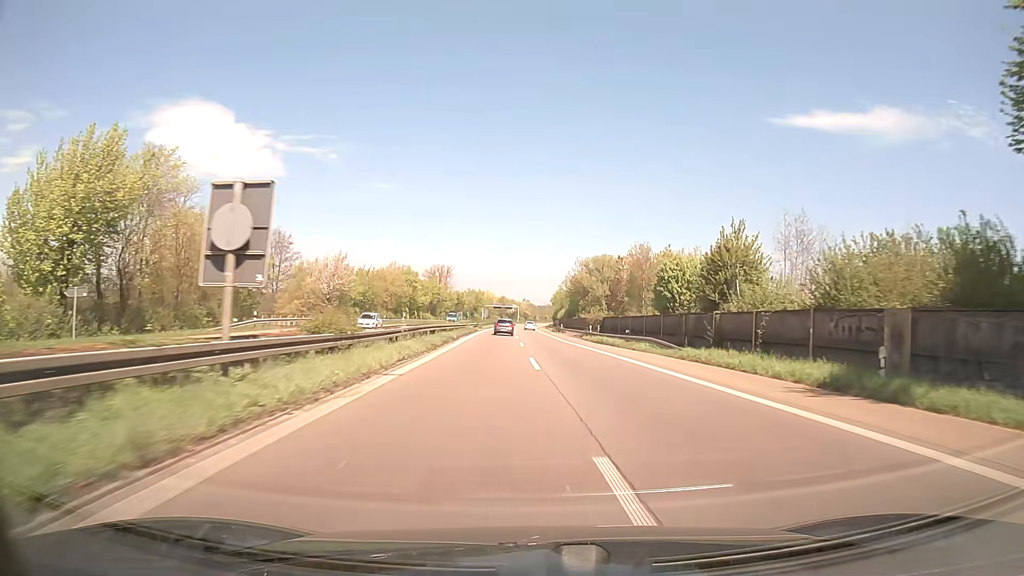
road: trunk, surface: asphalt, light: Day
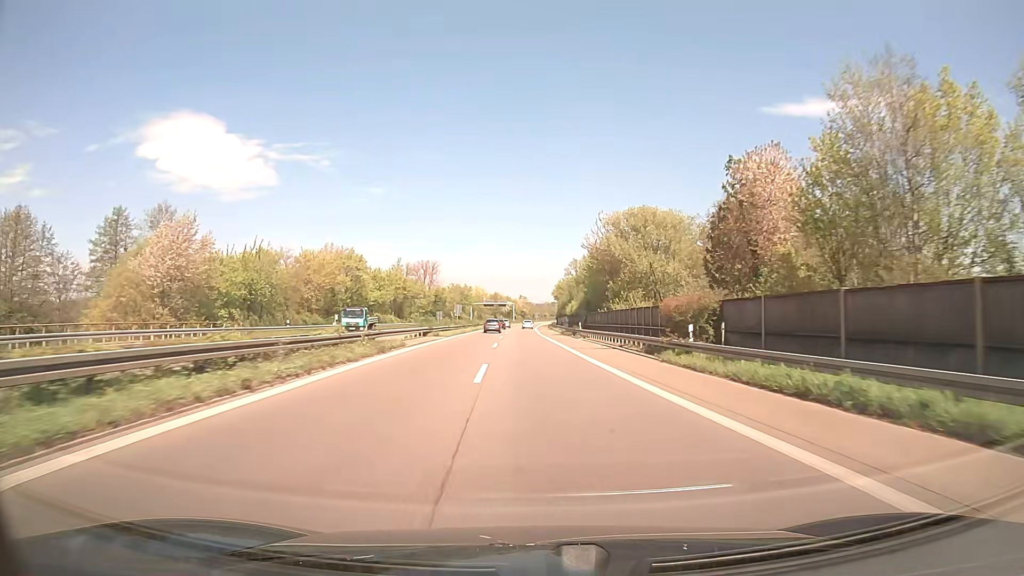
(+0.2, +40.3) m; 0°
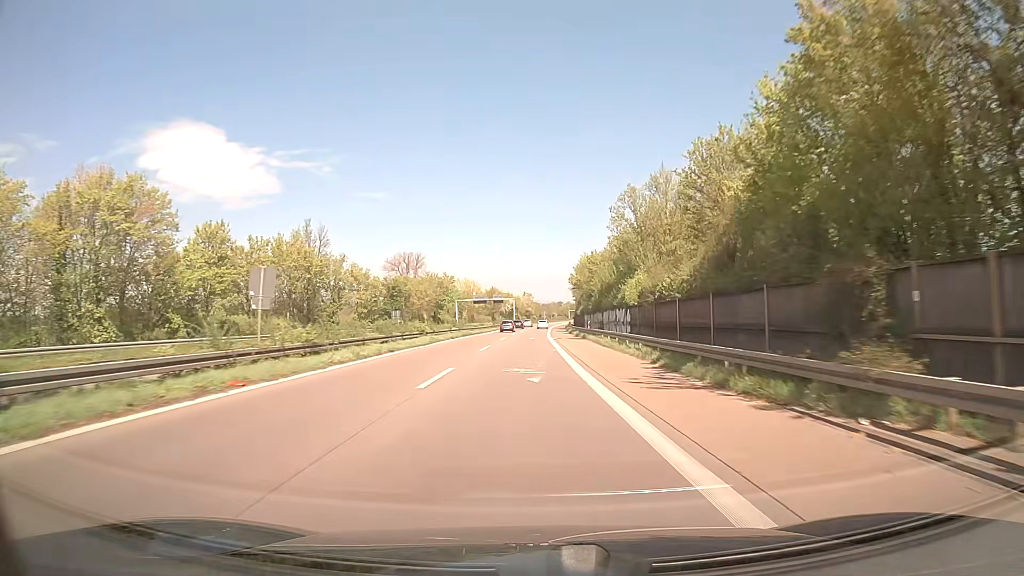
(-0.2, +55.5) m; 0°
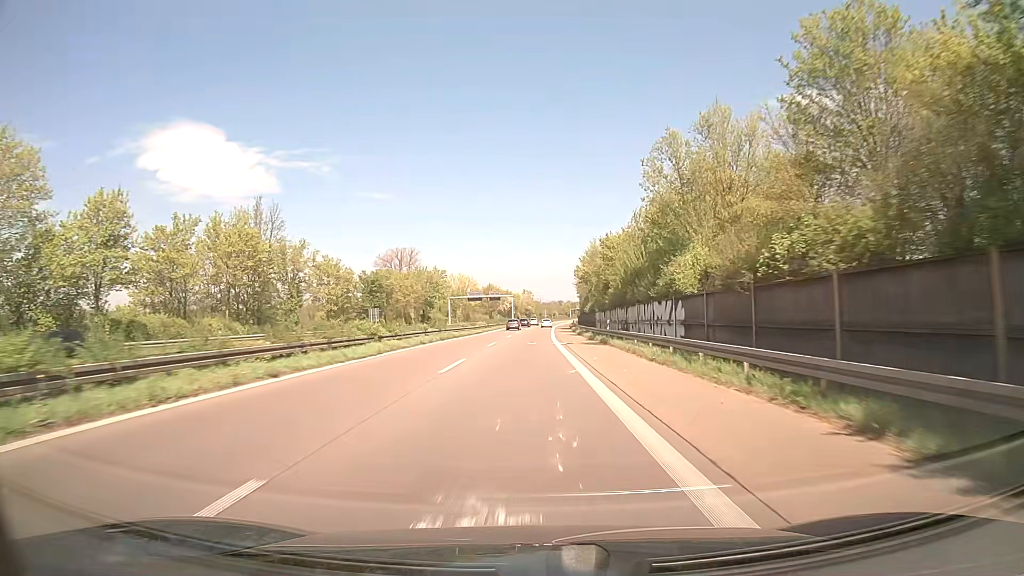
(0.0, +14.2) m; 0°
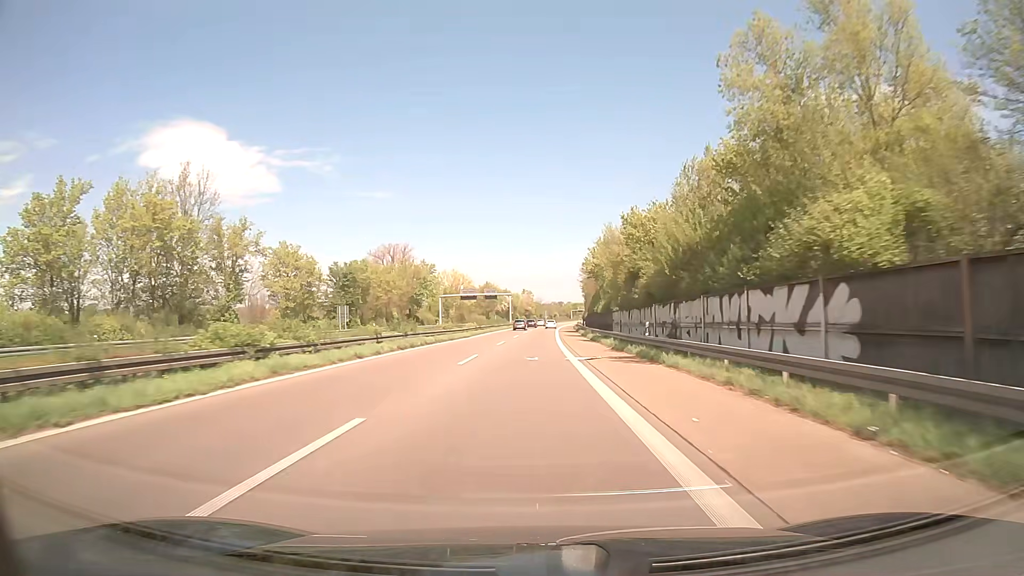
(0.0, +14.3) m; 0°
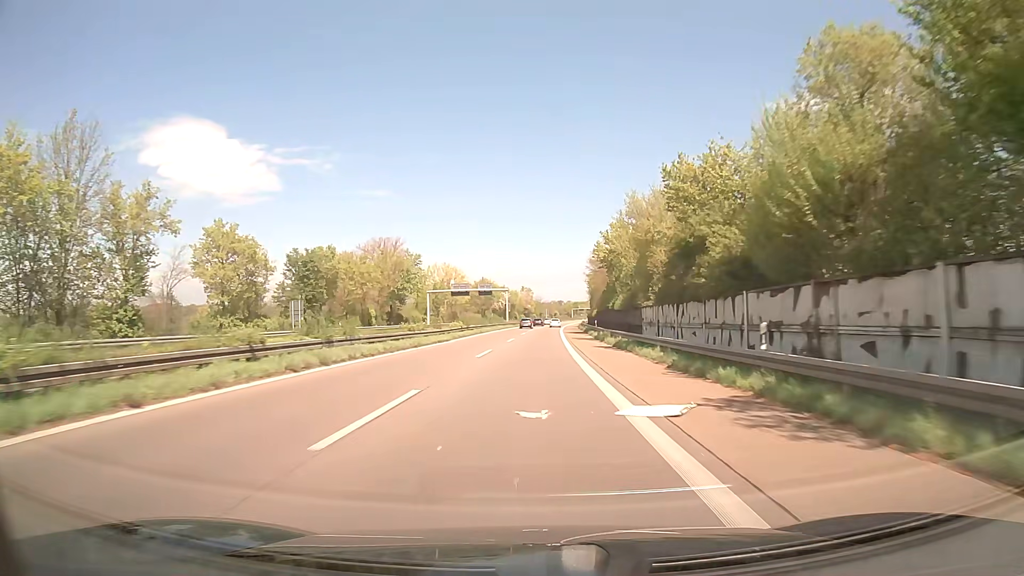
(0.0, +14.4) m; 0°
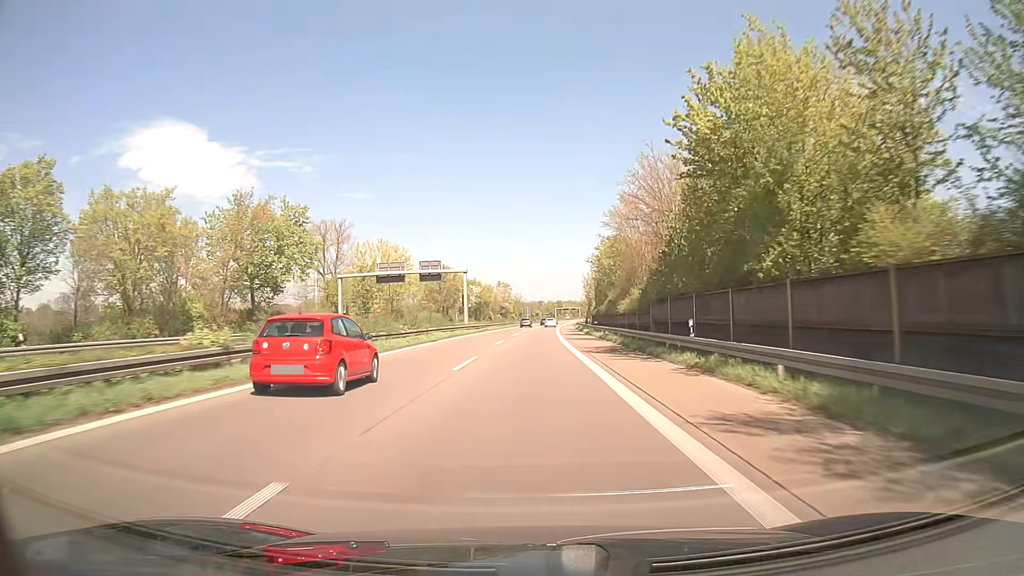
(+0.6, +43.7) m; +2°
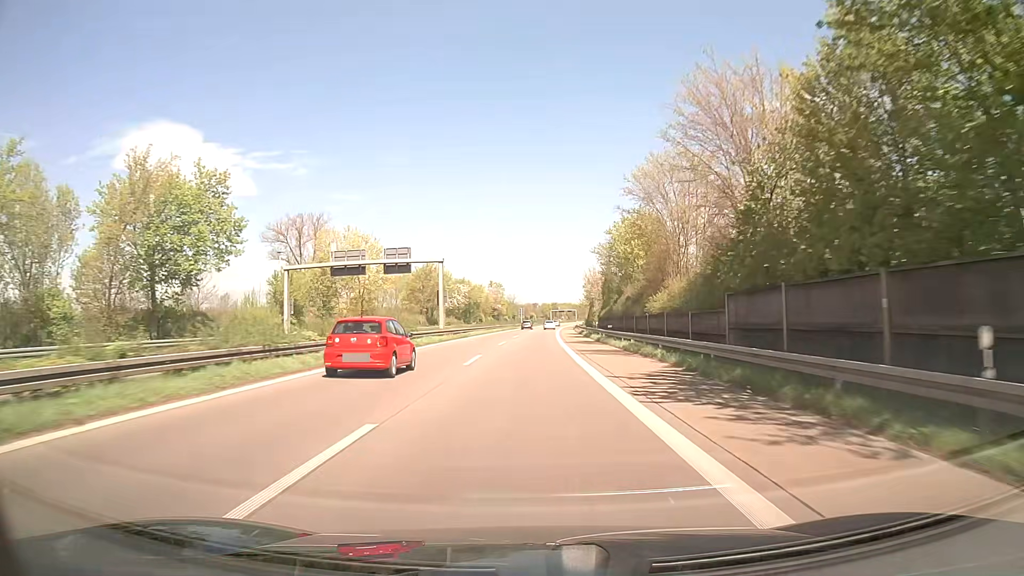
(+0.1, +14.8) m; 0°
(0, +10) (0, +20) (0, +30) (0, +40) (+1, +50) (+1, +60) (+1, +70) (+2, +80) (+2, +90) (+3, +100) m
